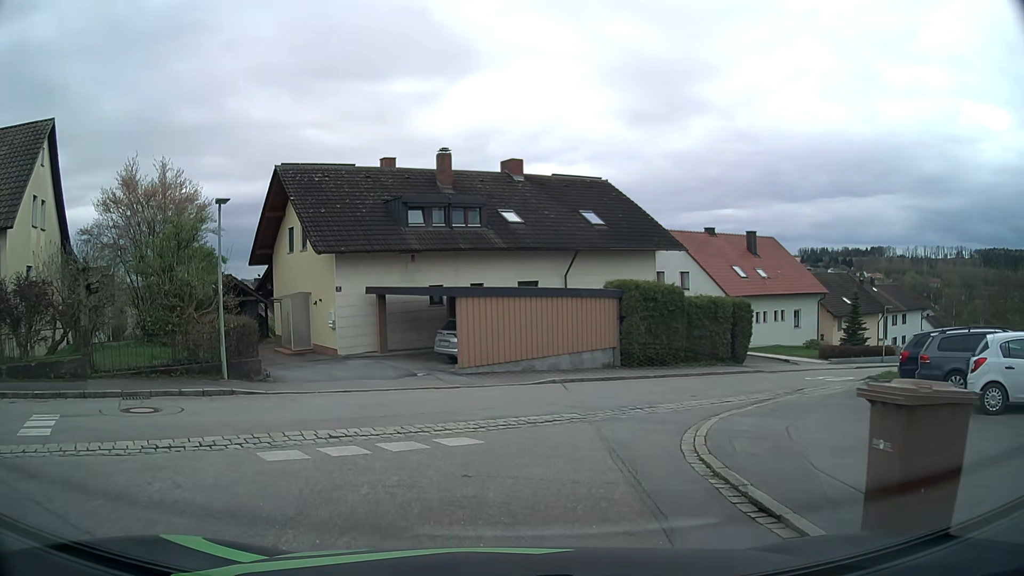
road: residential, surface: asphalt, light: Day
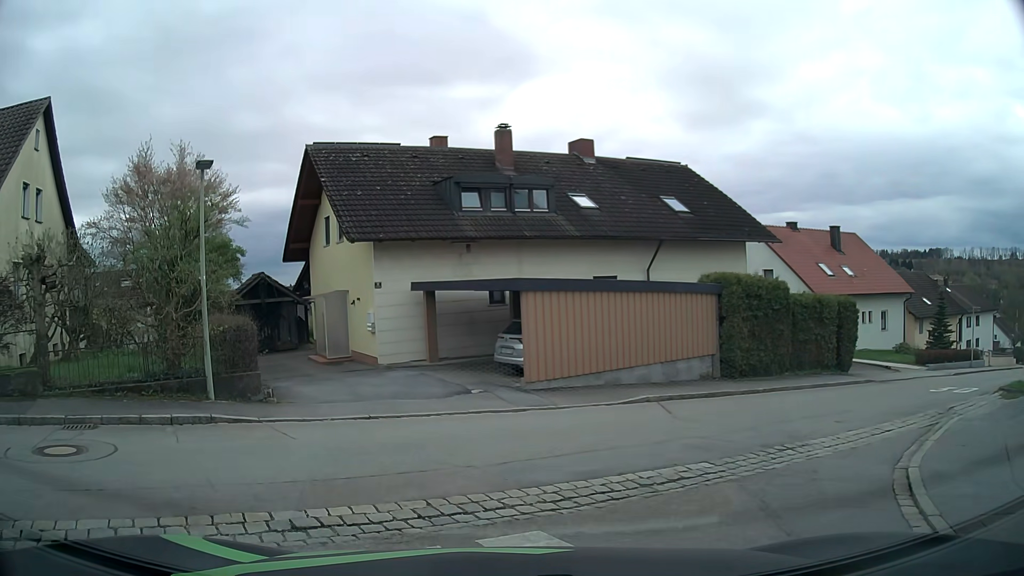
(-0.1, +3.9) m; -5°
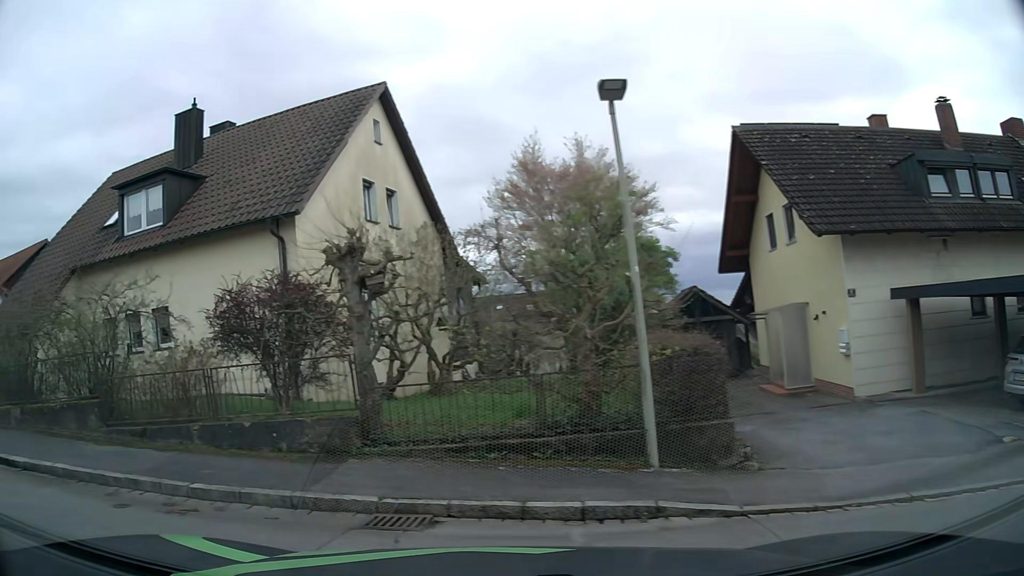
(-1.1, +4.6) m; -34°
